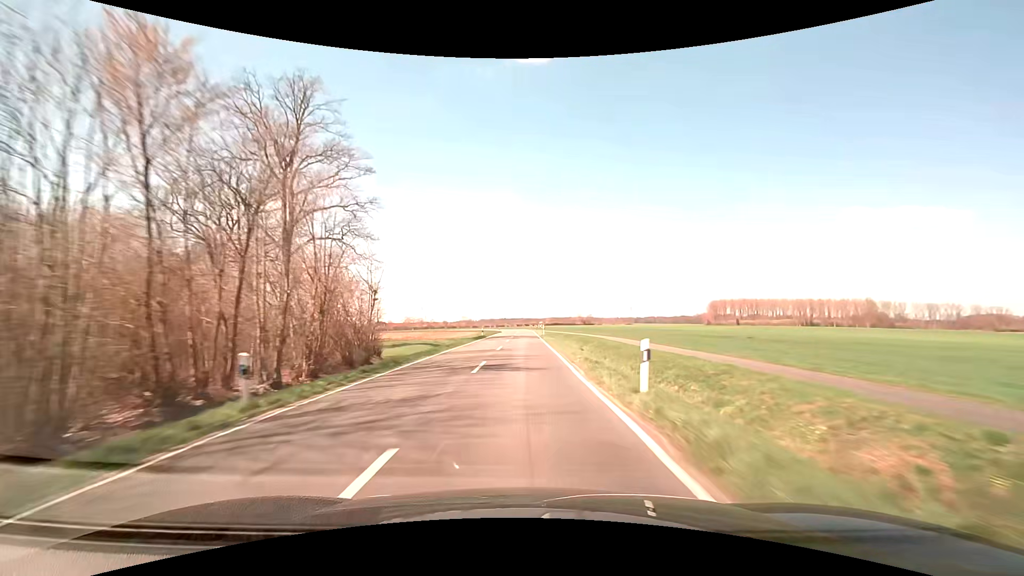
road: secondary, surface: asphalt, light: Day
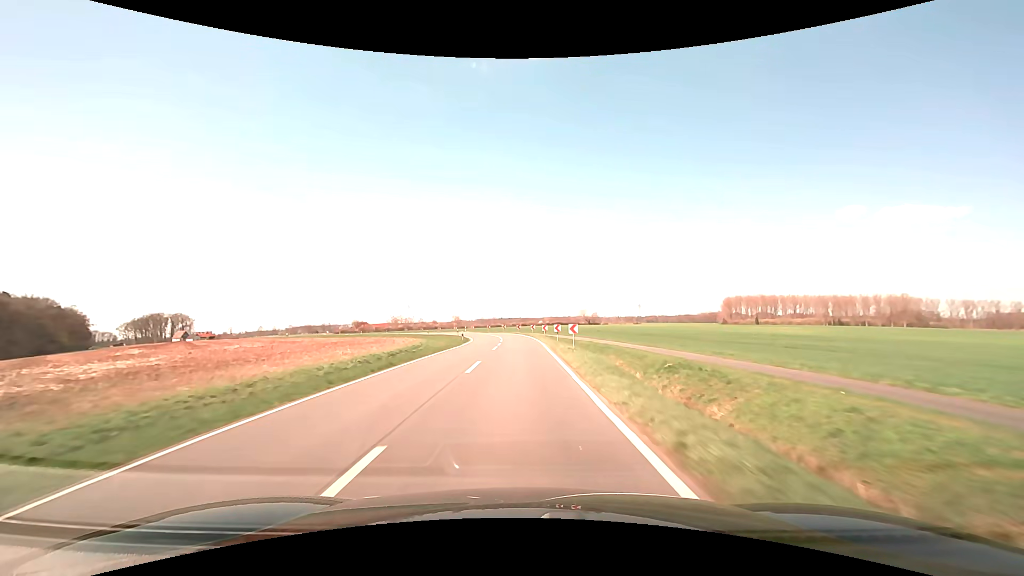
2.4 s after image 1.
(+0.6, +60.4) m; 0°
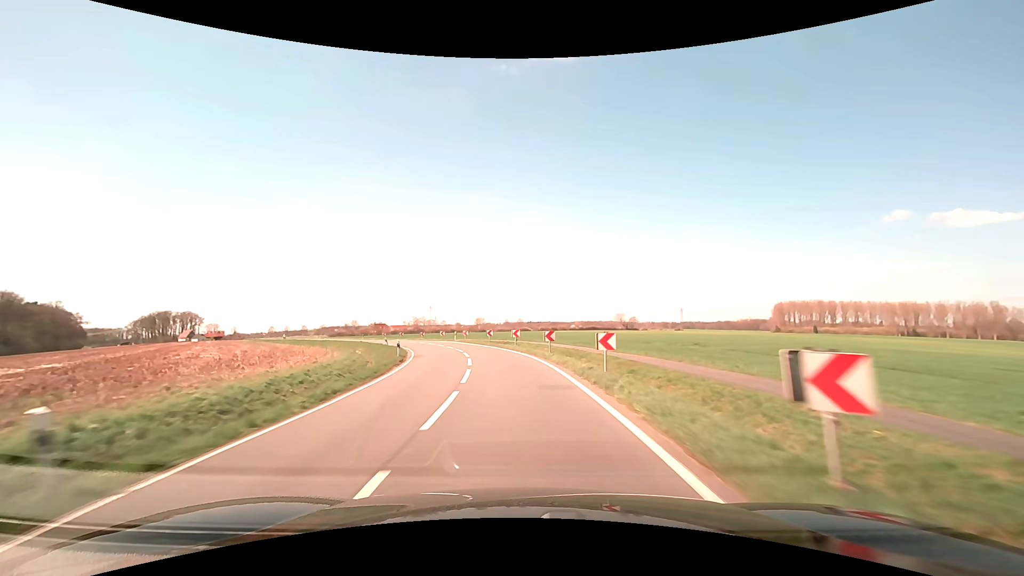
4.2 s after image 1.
(-0.3, +43.2) m; -3°
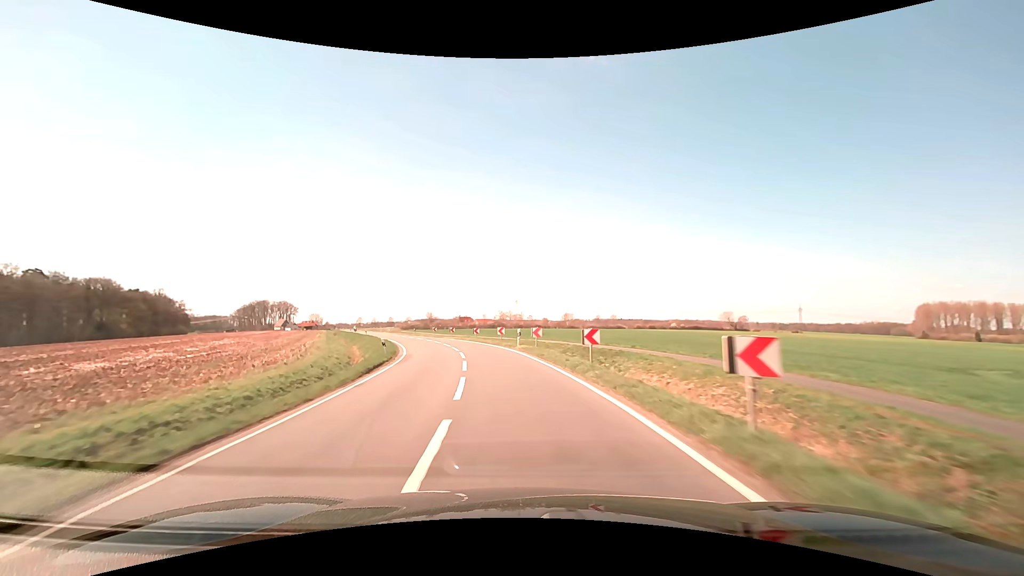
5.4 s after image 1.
(-2.1, +27.8) m; -9°
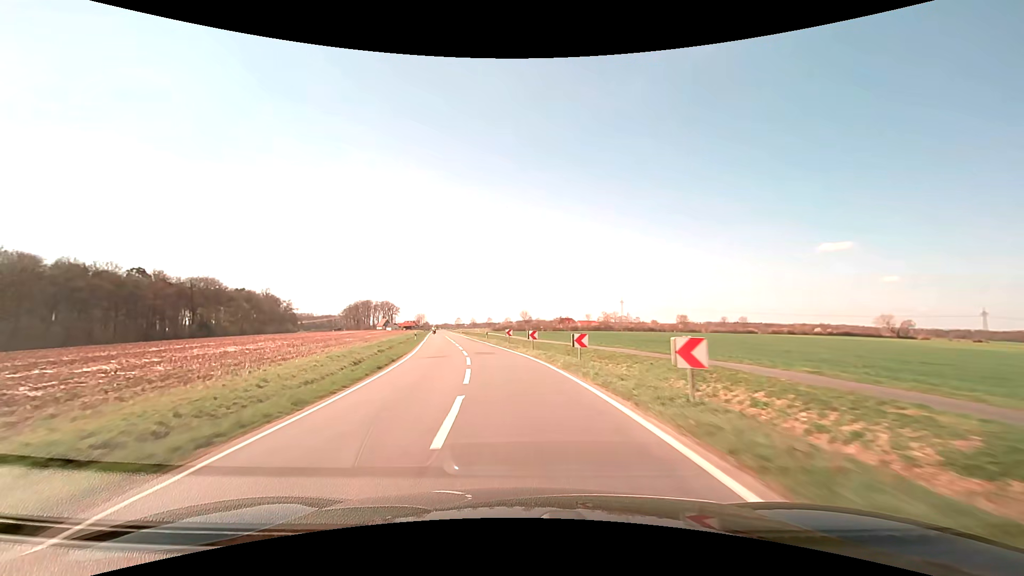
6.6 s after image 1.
(-2.9, +27.6) m; -13°
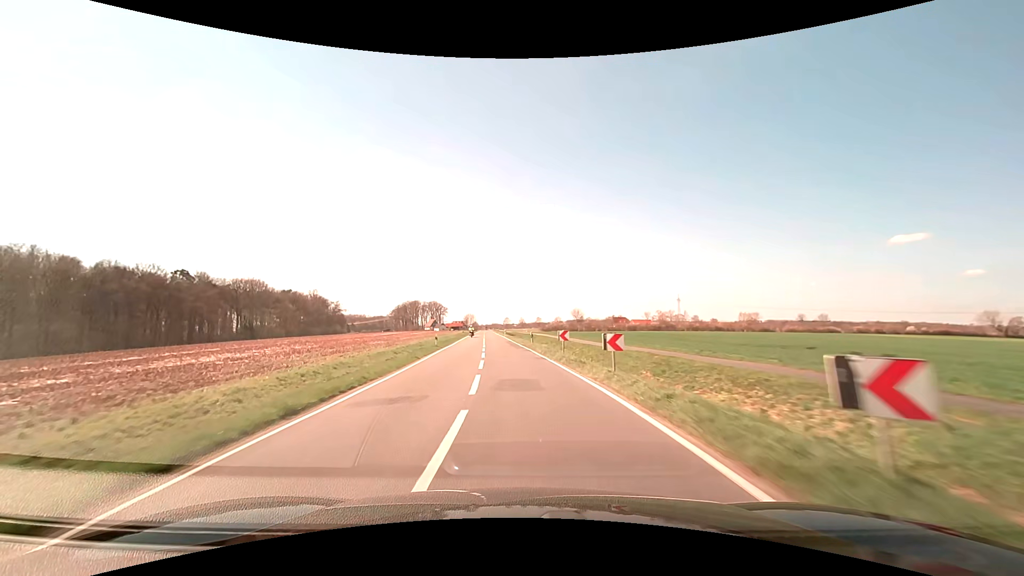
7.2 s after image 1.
(-0.5, +14.0) m; -5°
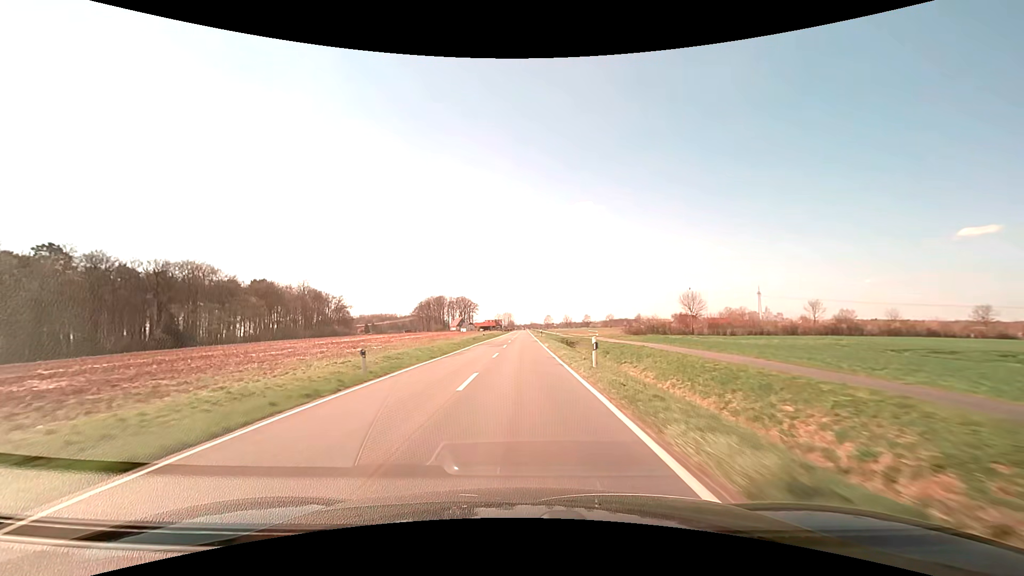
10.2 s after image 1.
(-5.7, +73.0) m; -6°
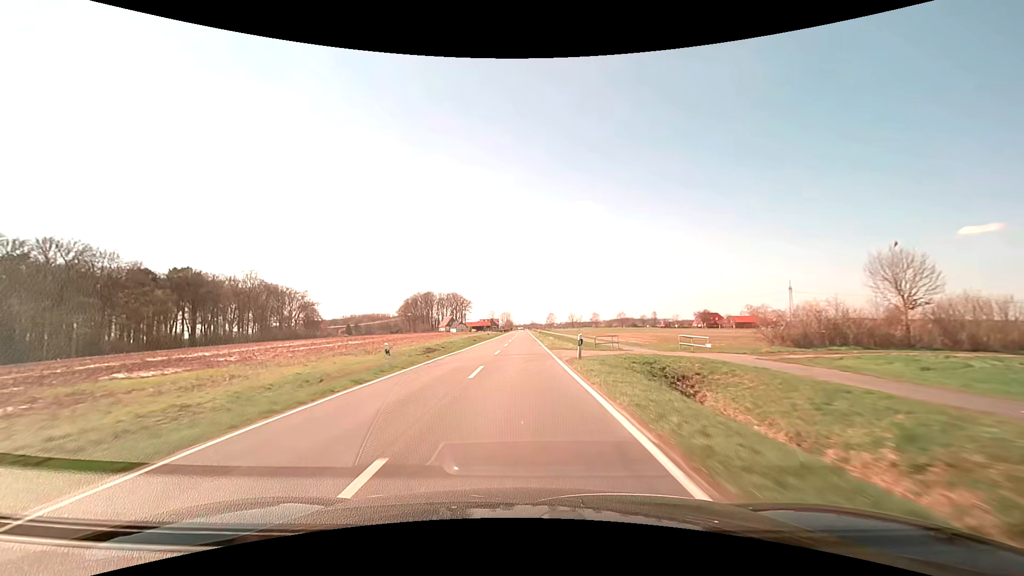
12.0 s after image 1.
(+0.1, +46.0) m; 0°
(0, +10) (0, +20) (0, +30) (0, +40) (0, +50) (0, +60) (0, +70) (0, +80) (0, +90) (0, +100) m
